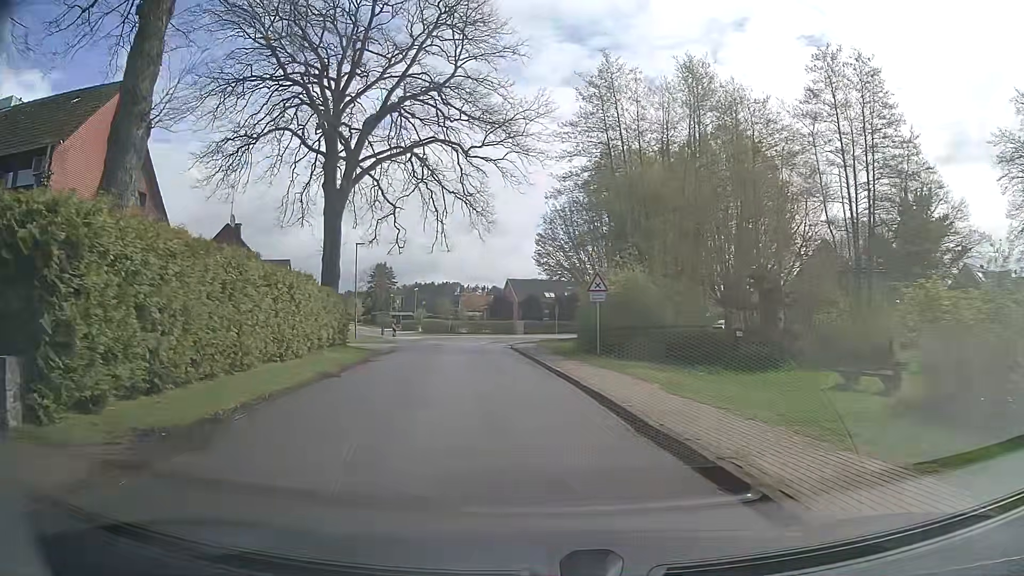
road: unclassified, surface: asphalt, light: Day
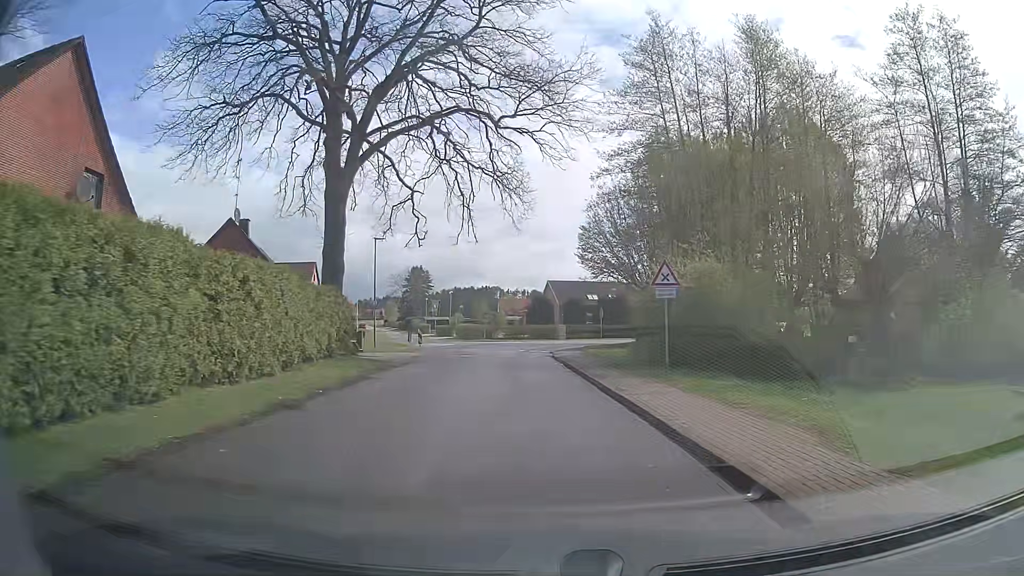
(-0.2, +5.6) m; -3°
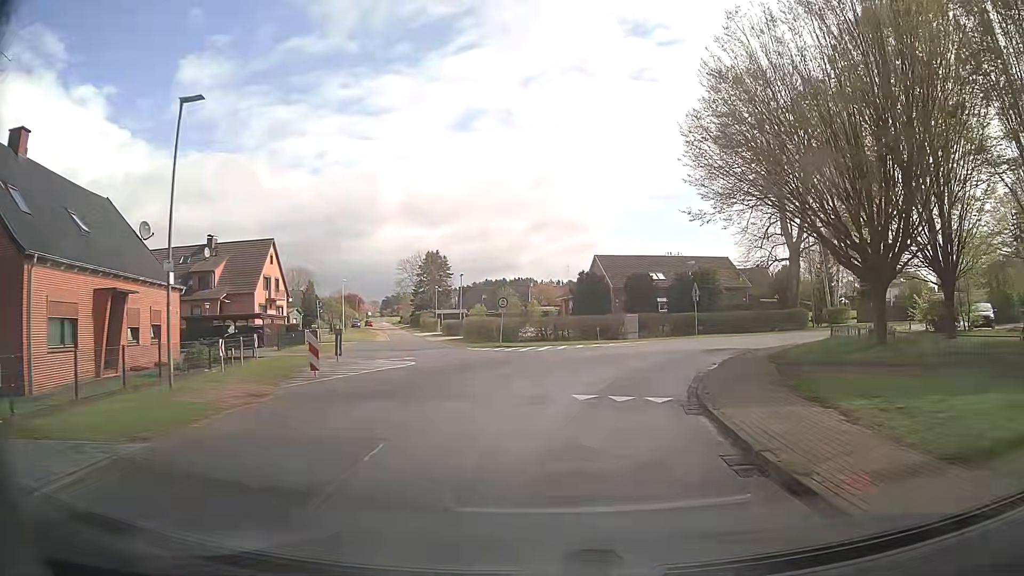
(-1.5, +26.7) m; -4°
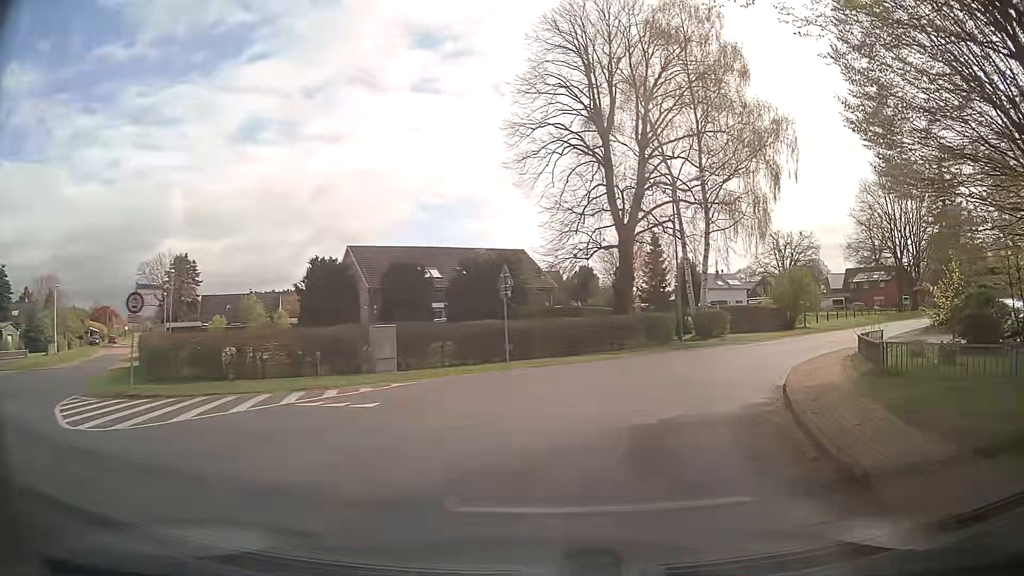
(+2.4, +18.8) m; +19°
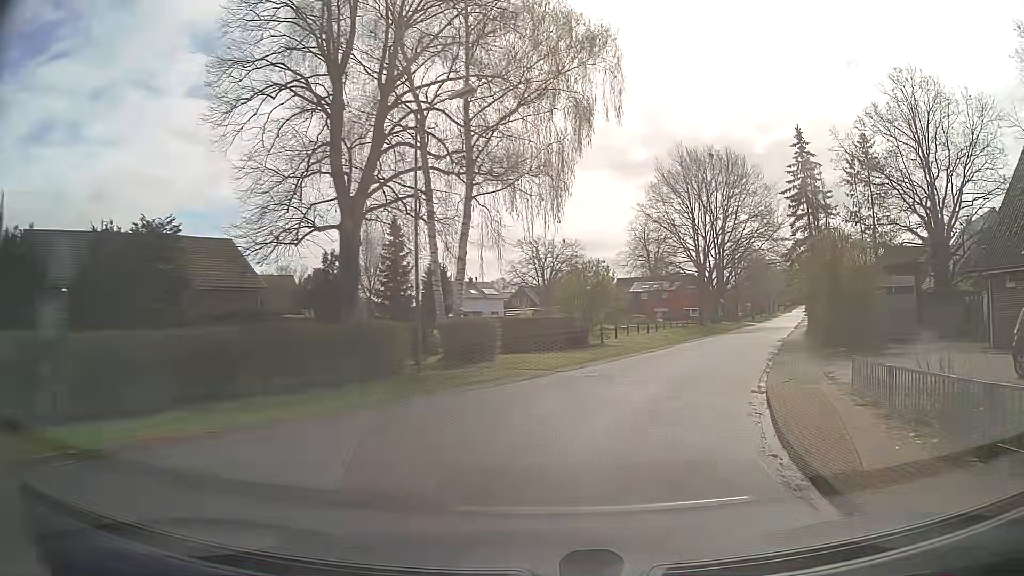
(+2.6, +13.8) m; +21°
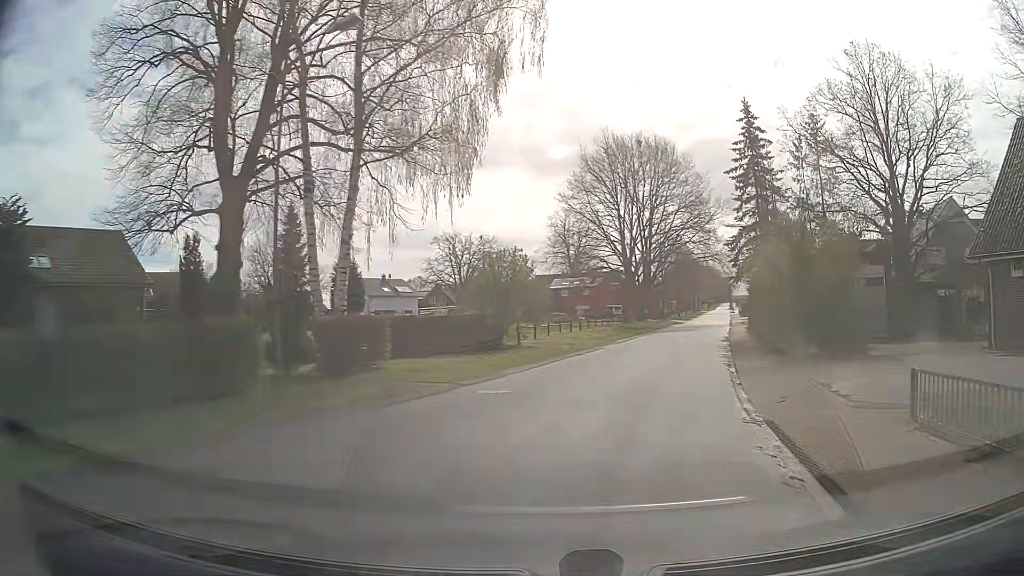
(+0.3, +4.8) m; +7°
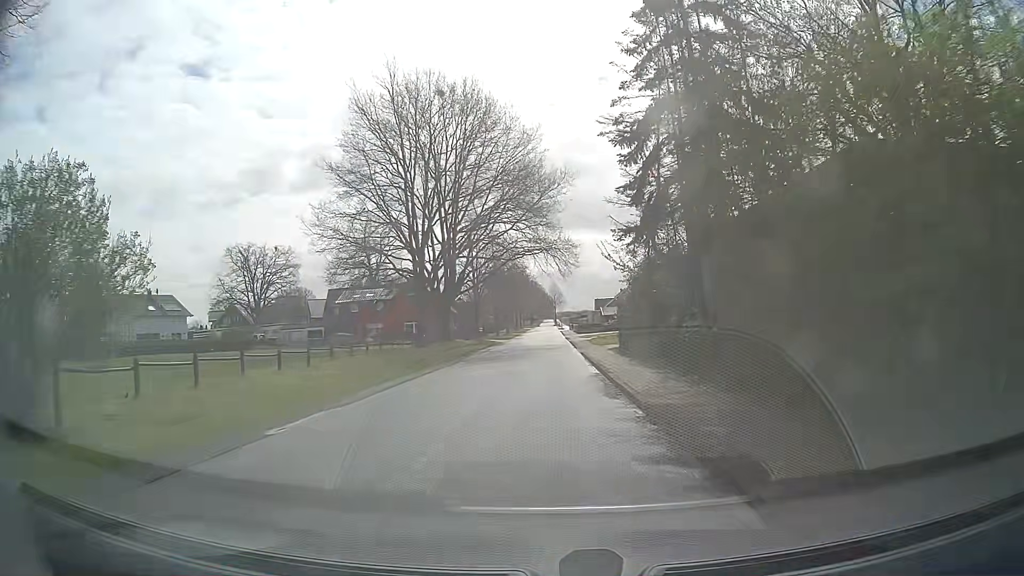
(+4.0, +20.2) m; +17°
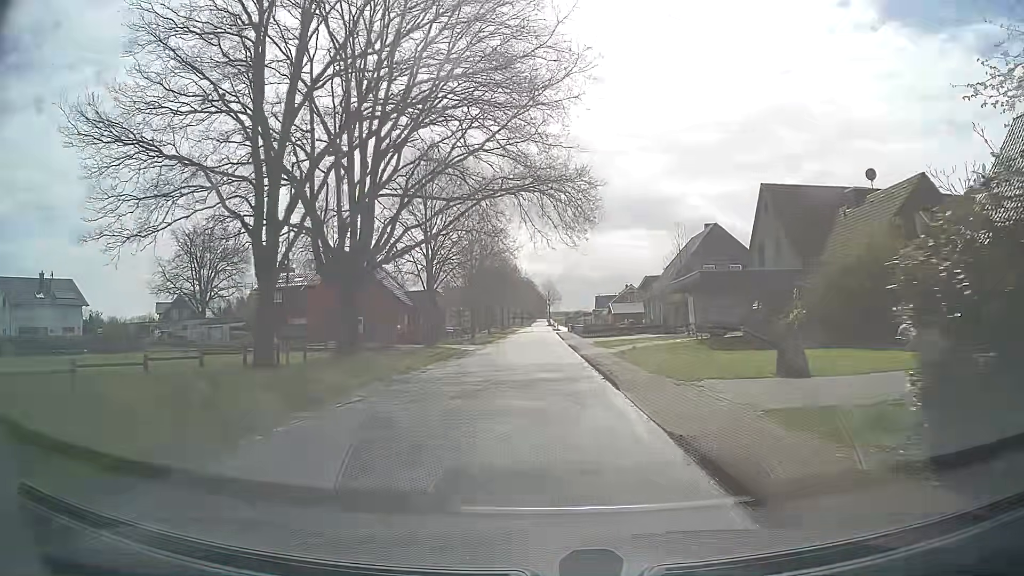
(-0.2, +22.6) m; 0°
(0, +10) (0, +20) (0, +30) (0, +40) (0, +50) (0, +60) (0, +70) (0, +80) (0, +90) (0, +100) m
